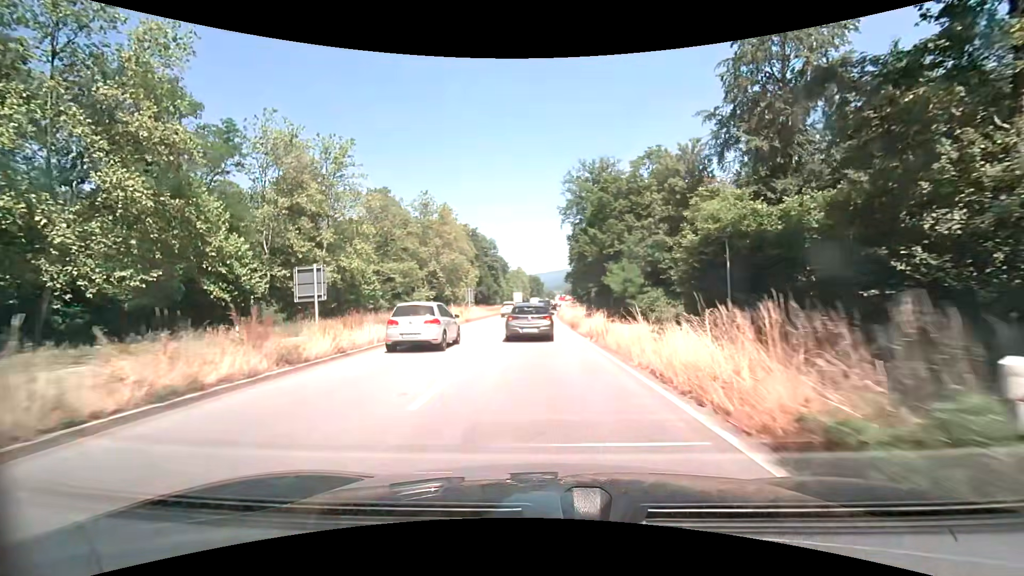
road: primary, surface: asphalt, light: Day
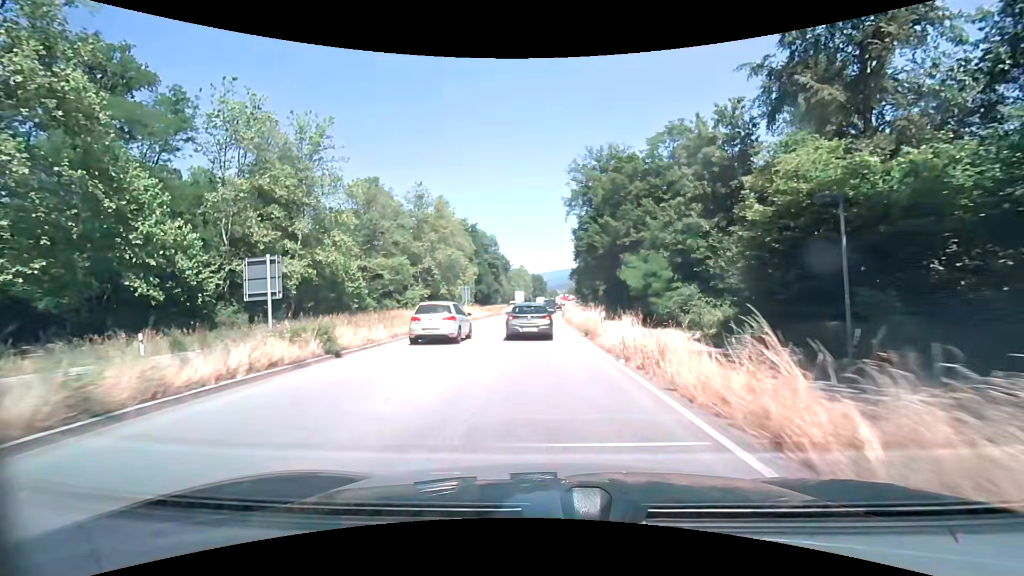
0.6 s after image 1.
(-0.1, +7.6) m; 0°
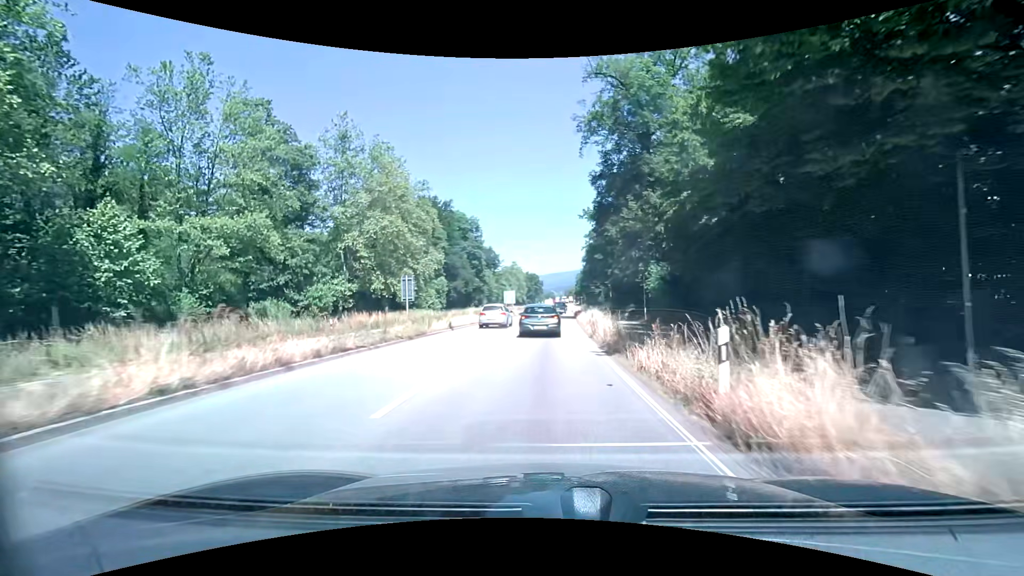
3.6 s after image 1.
(-0.1, +38.6) m; 0°
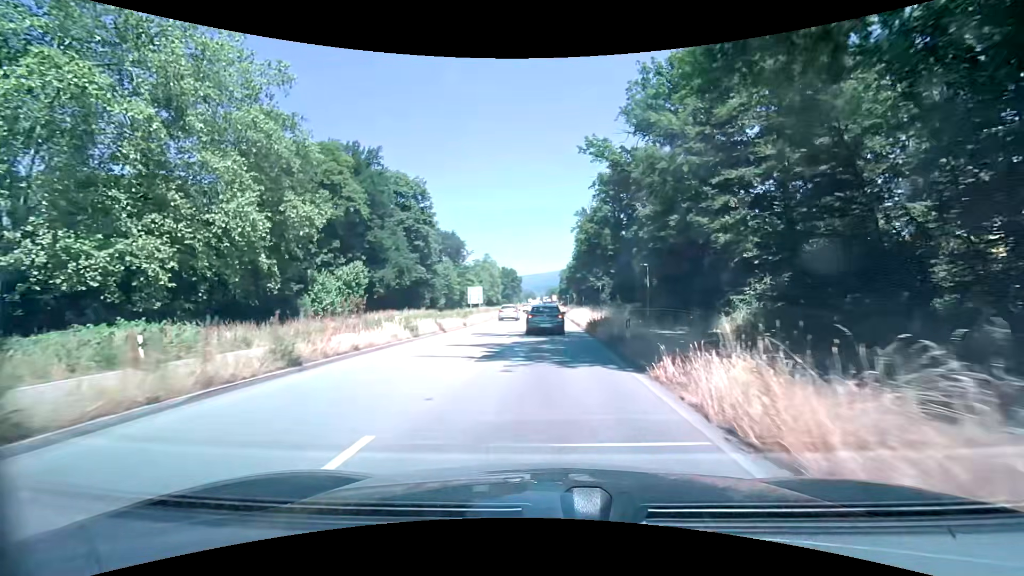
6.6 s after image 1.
(+0.7, +40.4) m; +3°
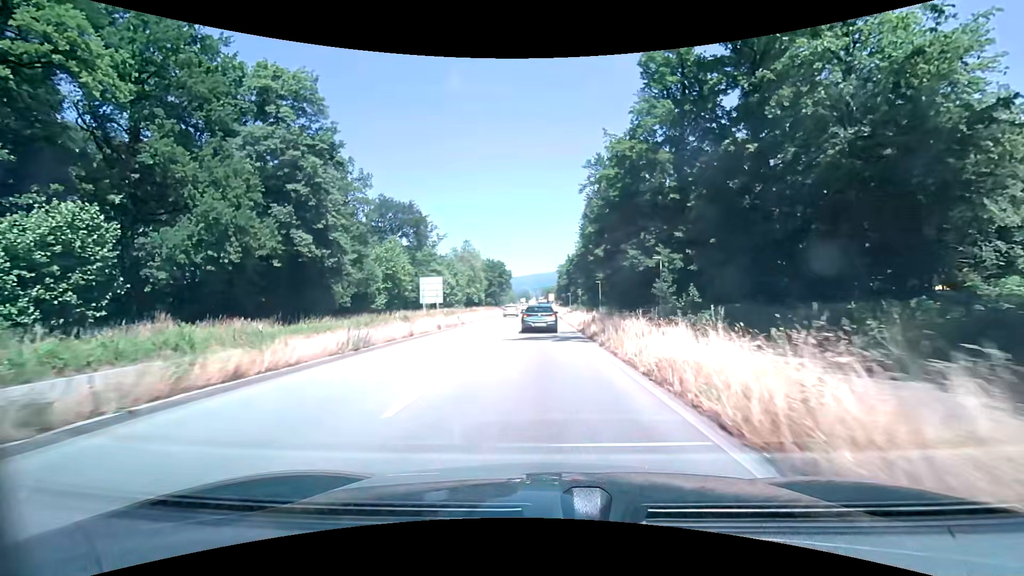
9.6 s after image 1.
(+0.1, +41.8) m; 0°
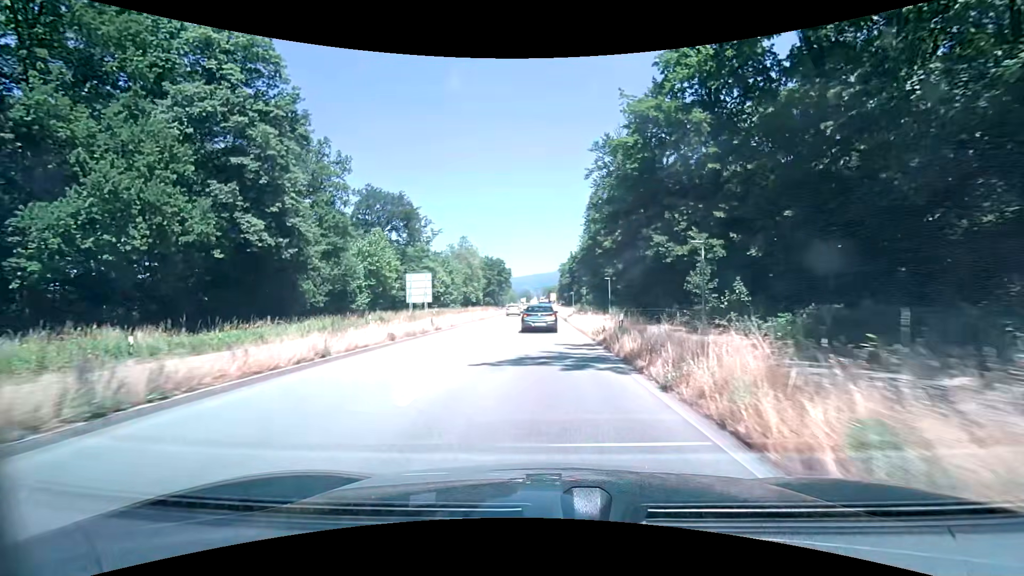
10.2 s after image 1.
(0.0, +8.4) m; -1°
(0, +10) (0, +20) (0, +30) (0, +40) (0, +50) (0, +60) (0, +70) (0, +80) (0, +90) (0, +100) m
